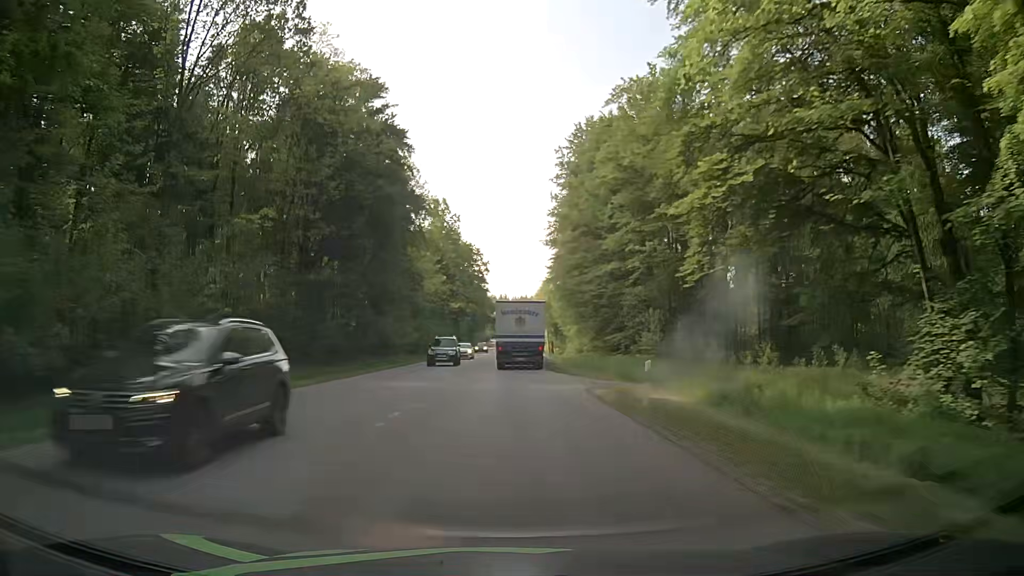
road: secondary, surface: asphalt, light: Day
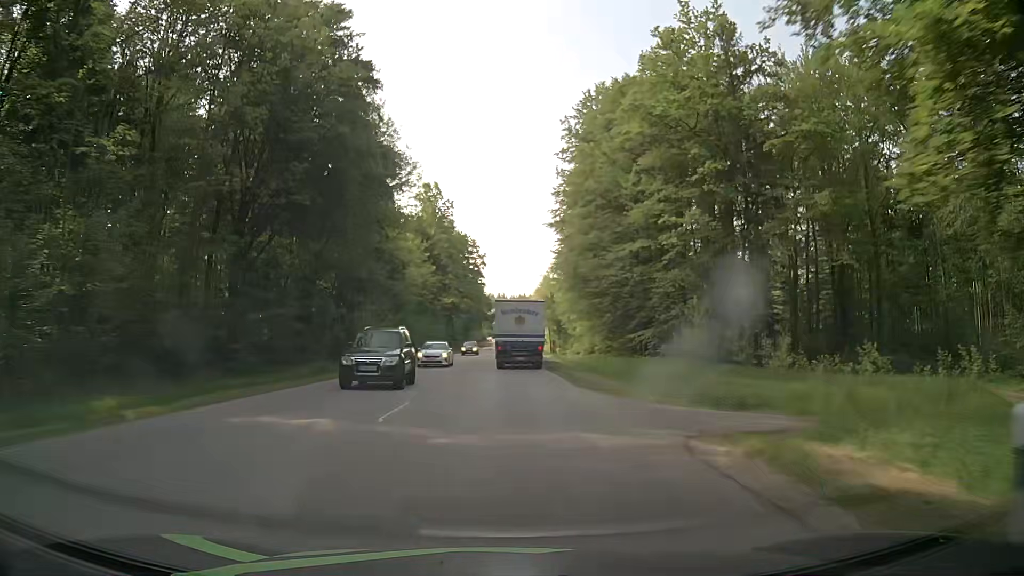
(-0.1, +11.6) m; 0°
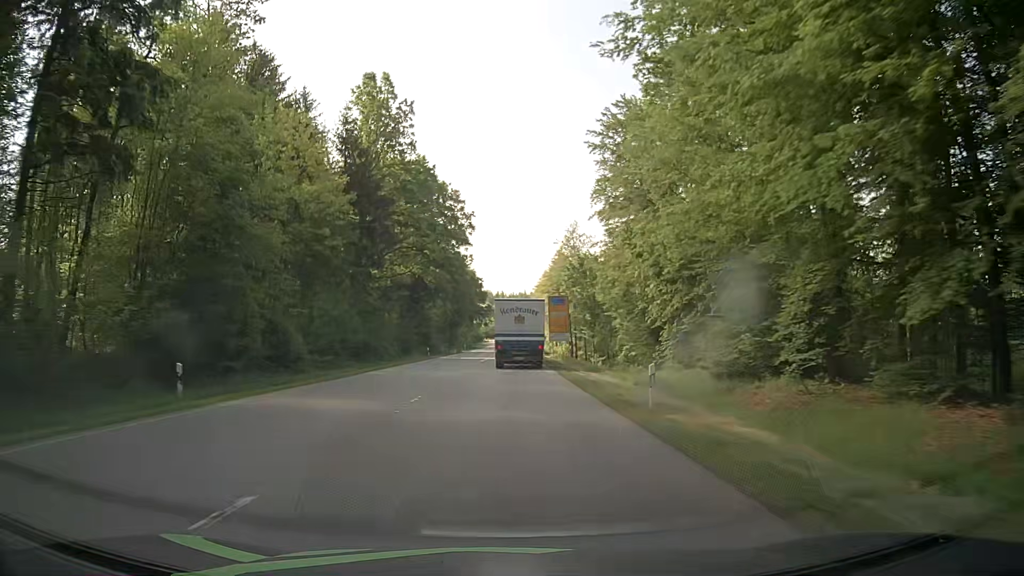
(-0.2, +46.1) m; -1°
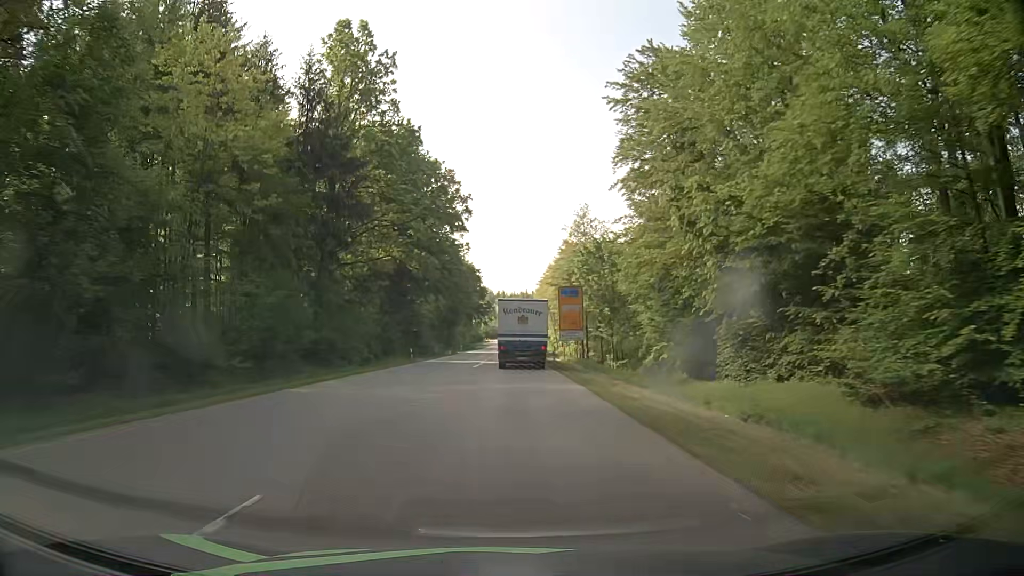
(0.0, +11.5) m; 0°
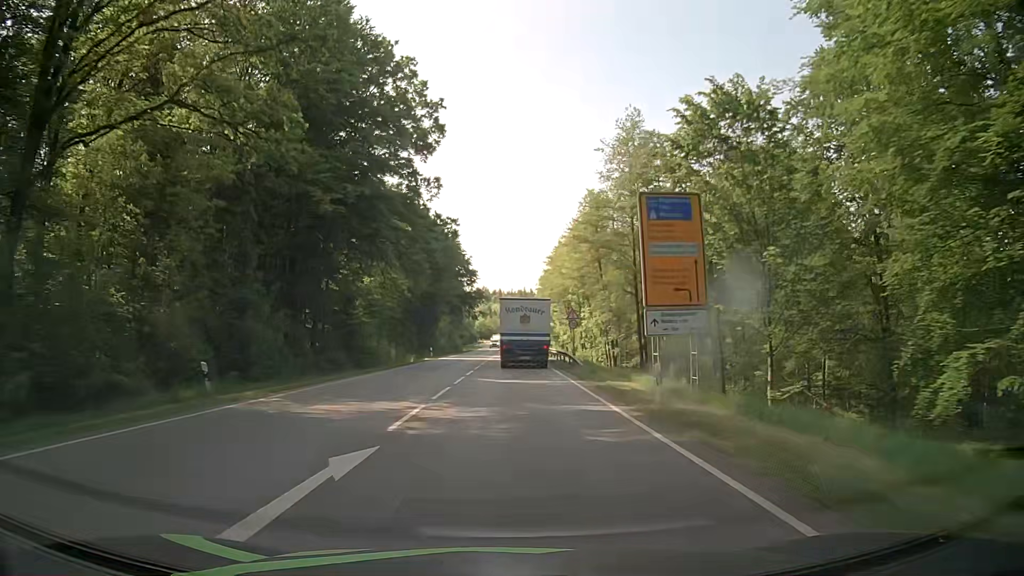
(+0.2, +34.3) m; 0°
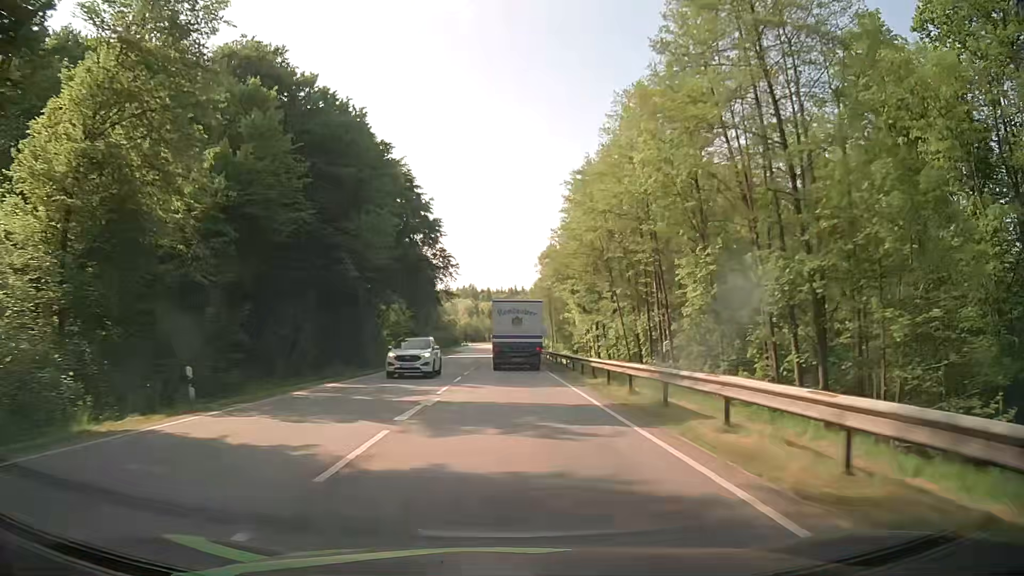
(+0.4, +45.6) m; +1°
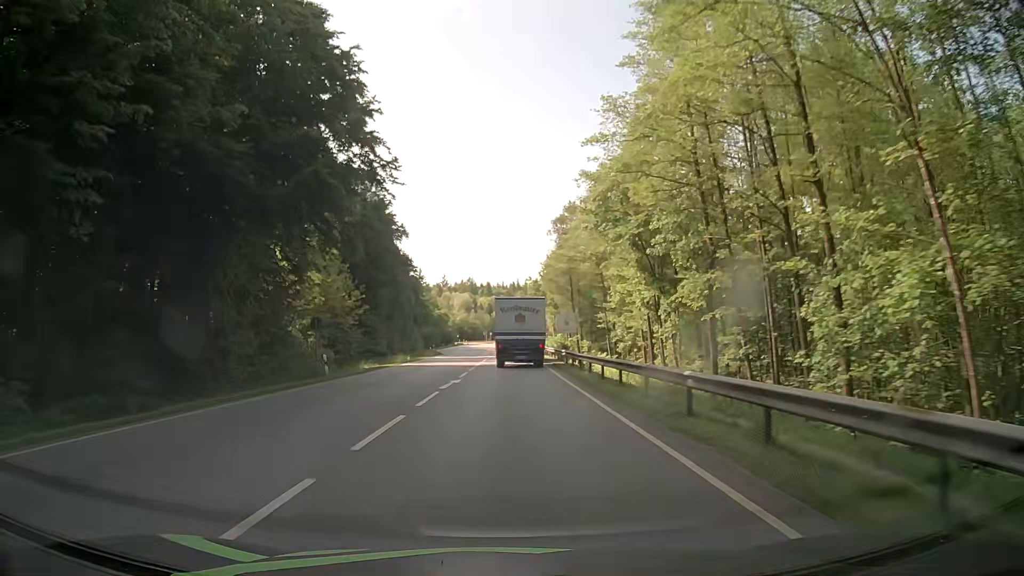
(0.0, +34.0) m; 0°
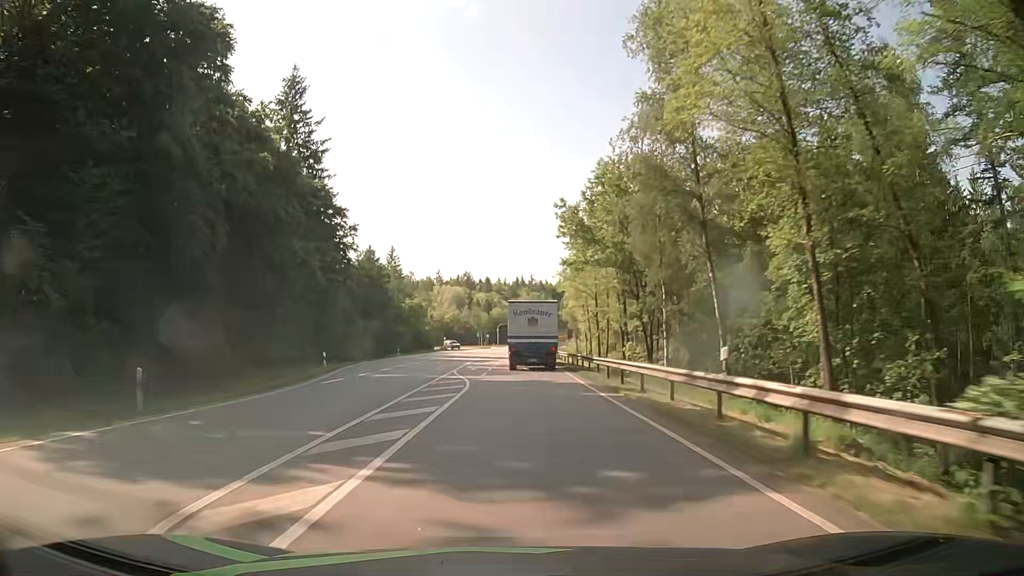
(-0.1, +56.6) m; -1°
(0, +10) (0, +20) (0, +30) (0, +40) (0, +50) (0, +60) (0, +70) (0, +80) (0, +90) (0, +100) m
